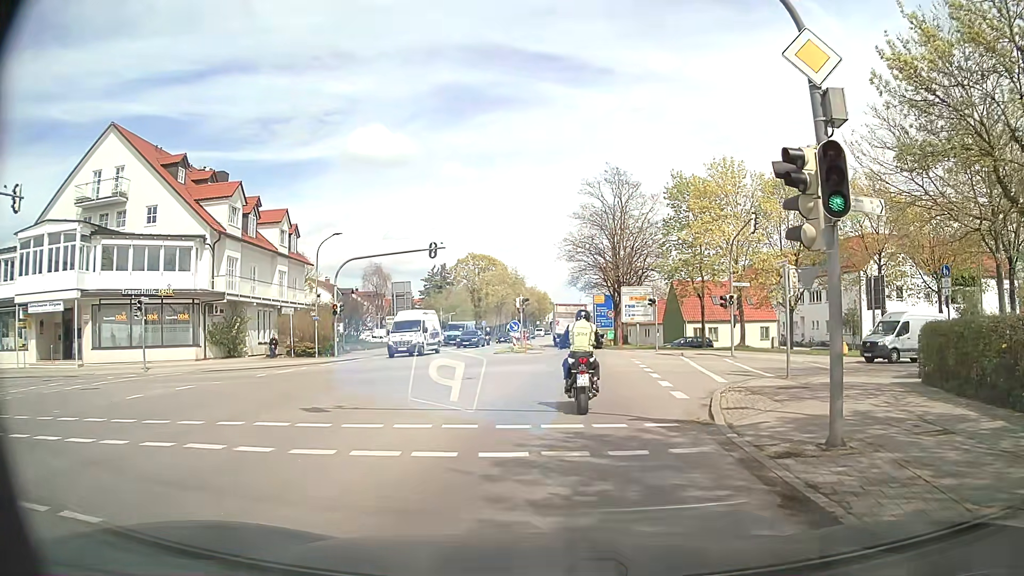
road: secondary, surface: asphalt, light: Day
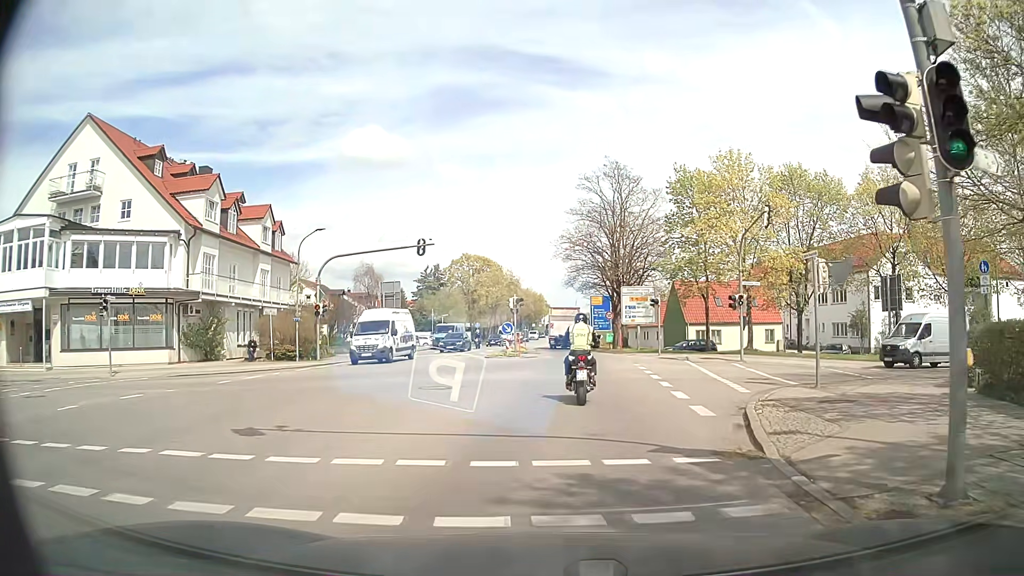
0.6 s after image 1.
(0.0, +2.8) m; 0°
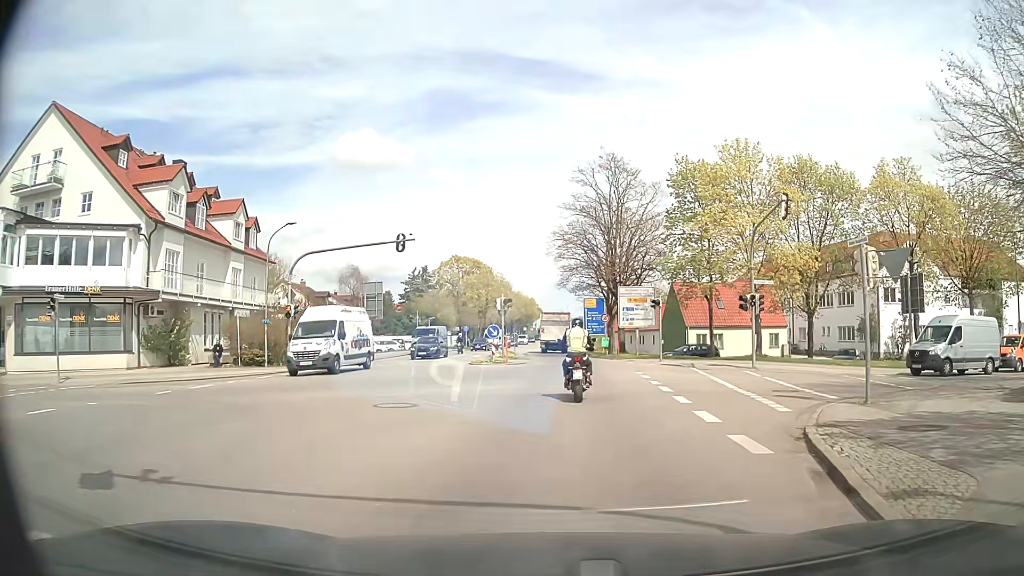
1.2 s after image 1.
(+0.1, +3.6) m; +1°
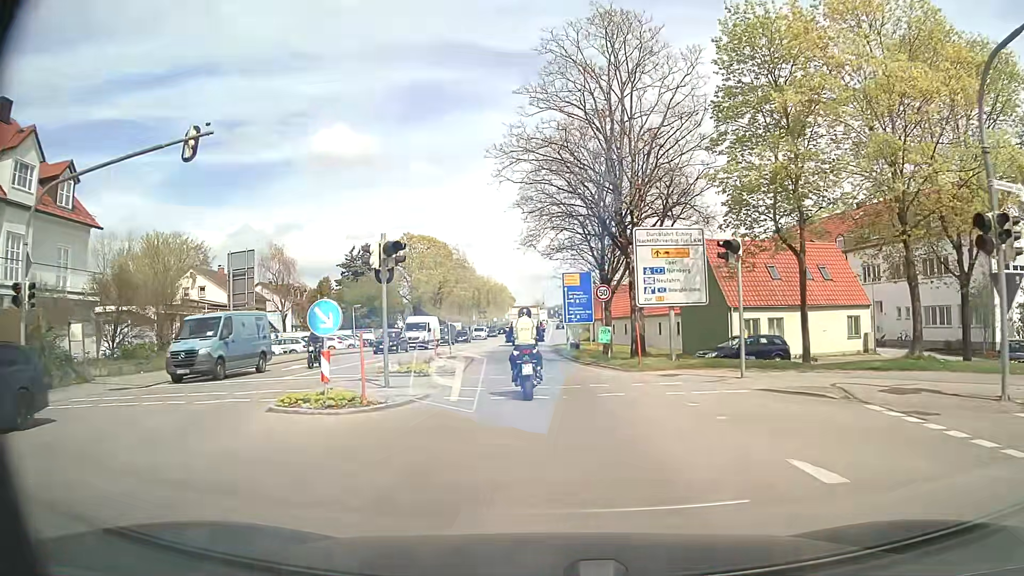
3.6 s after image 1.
(+0.6, +20.3) m; +1°
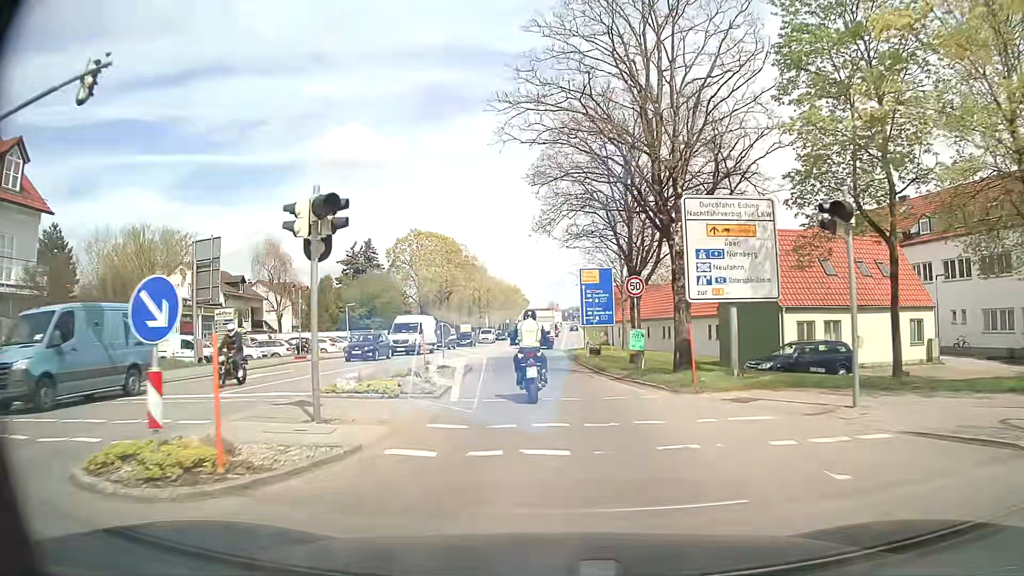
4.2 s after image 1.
(0.0, +5.6) m; 0°
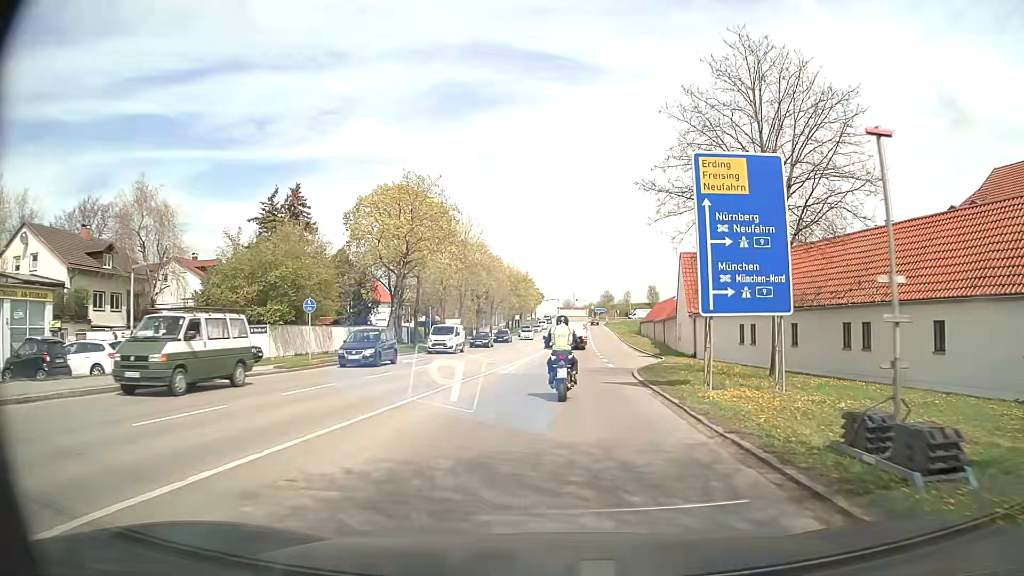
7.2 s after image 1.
(-1.2, +29.9) m; -1°
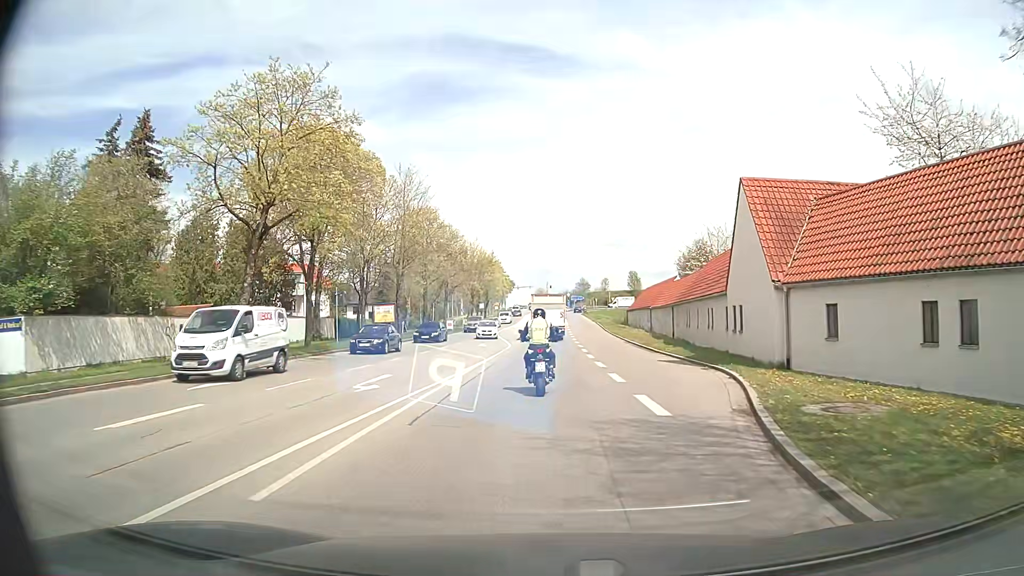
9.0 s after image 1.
(+0.2, +18.5) m; +2°
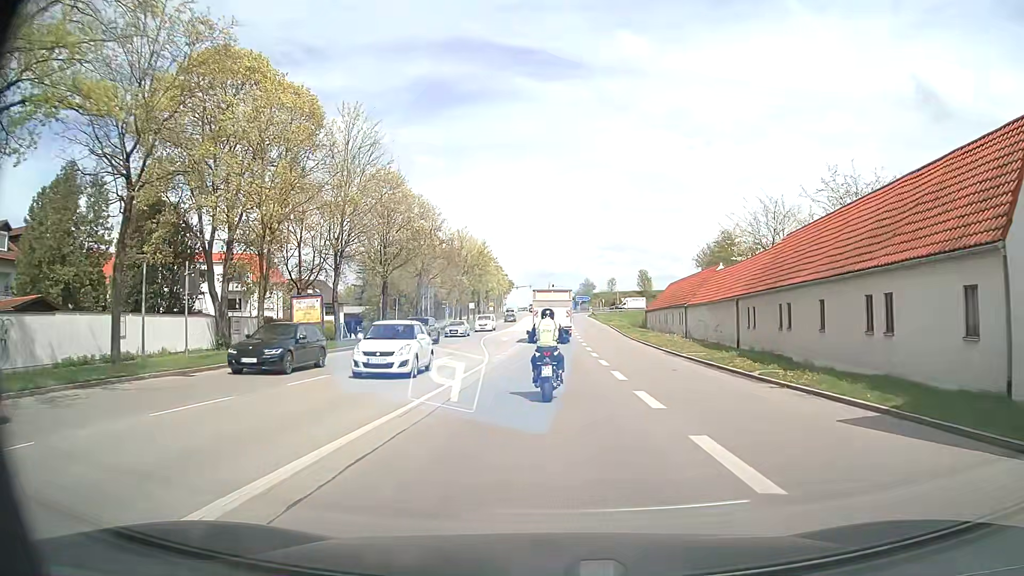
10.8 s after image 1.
(0.0, +16.8) m; 0°
(0, +10) (0, +20) (0, +30) (0, +40) (0, +50) (0, +60) (0, +70) (0, +80) (0, +90) (0, +100) m
